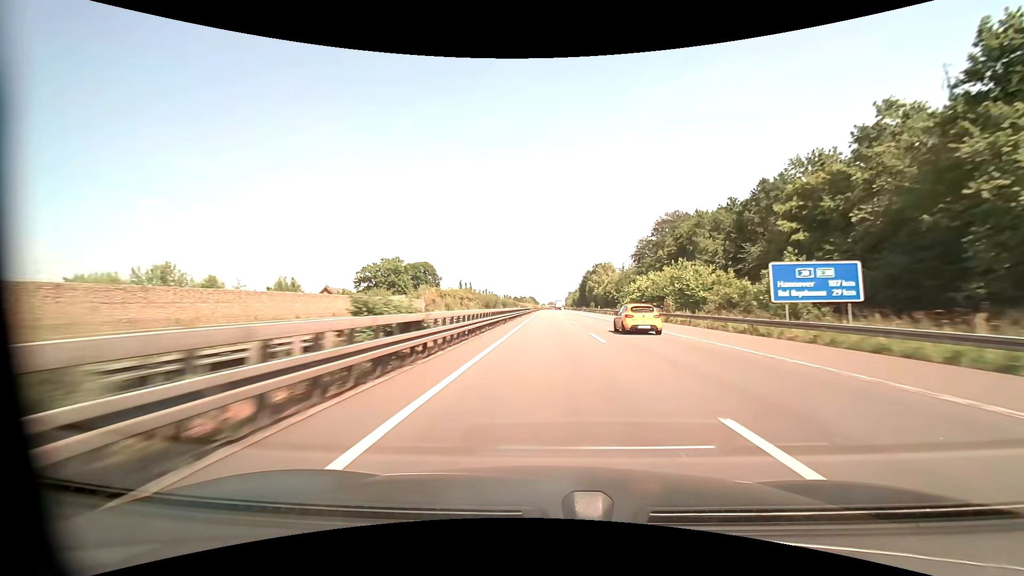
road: motorway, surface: asphalt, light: Day
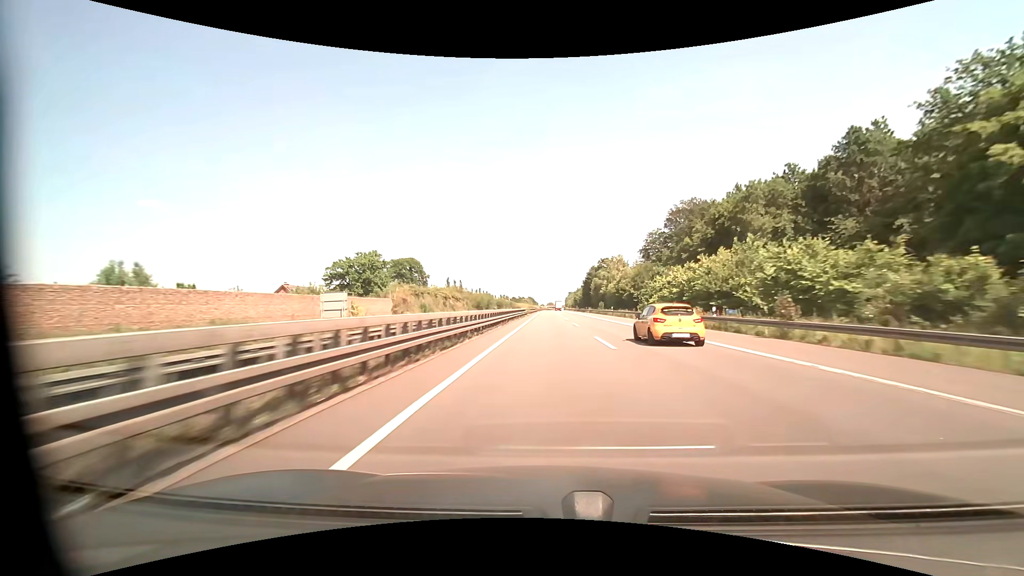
(0.0, +20.7) m; 0°
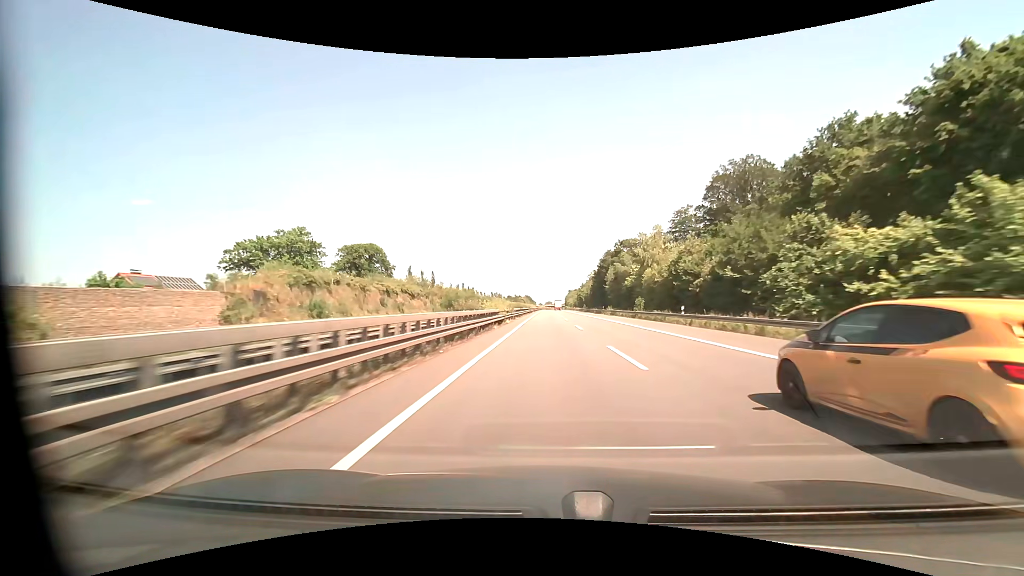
(+0.2, +41.4) m; 0°
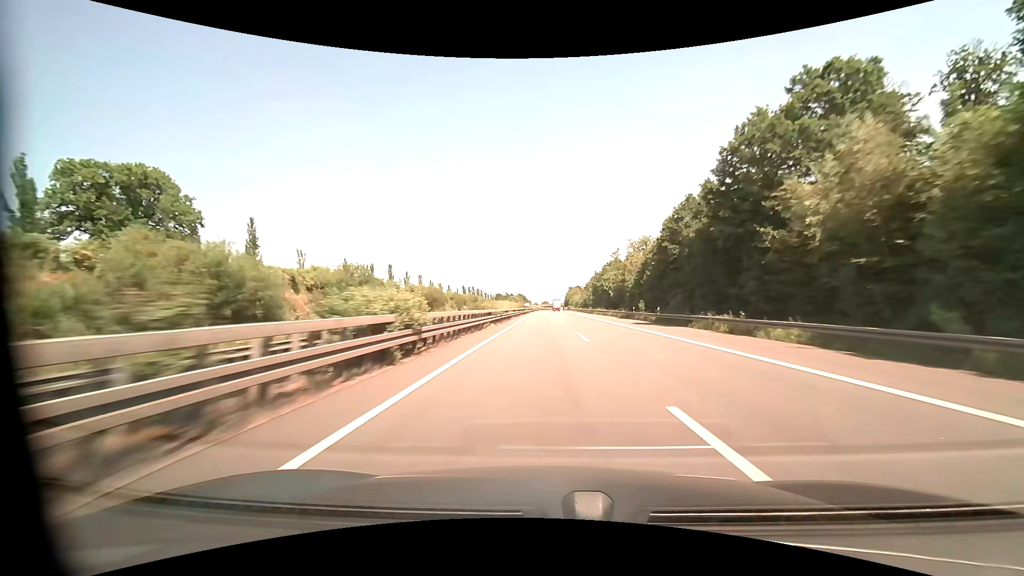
(+0.5, +82.9) m; 0°
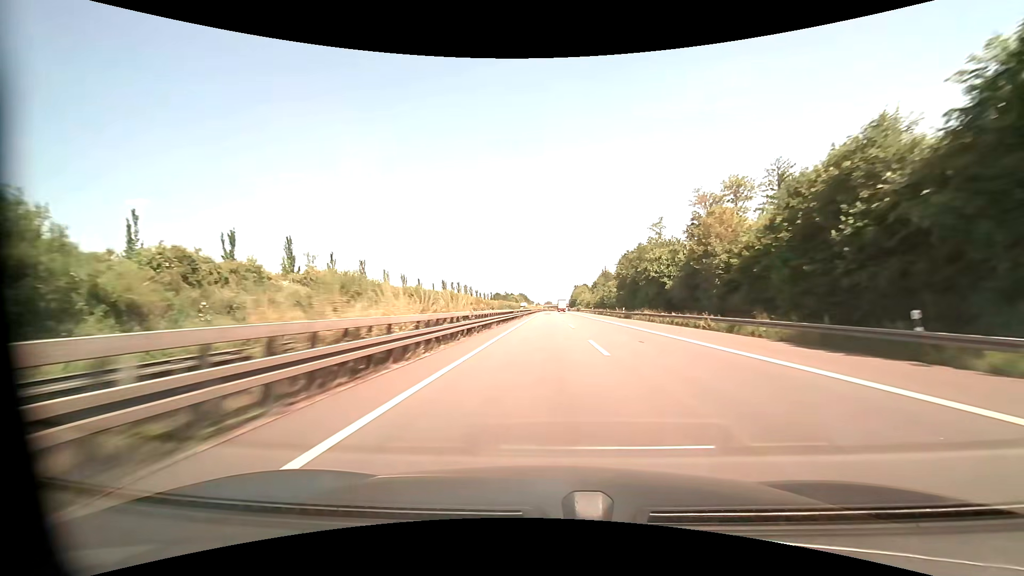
(-0.1, +41.5) m; 0°
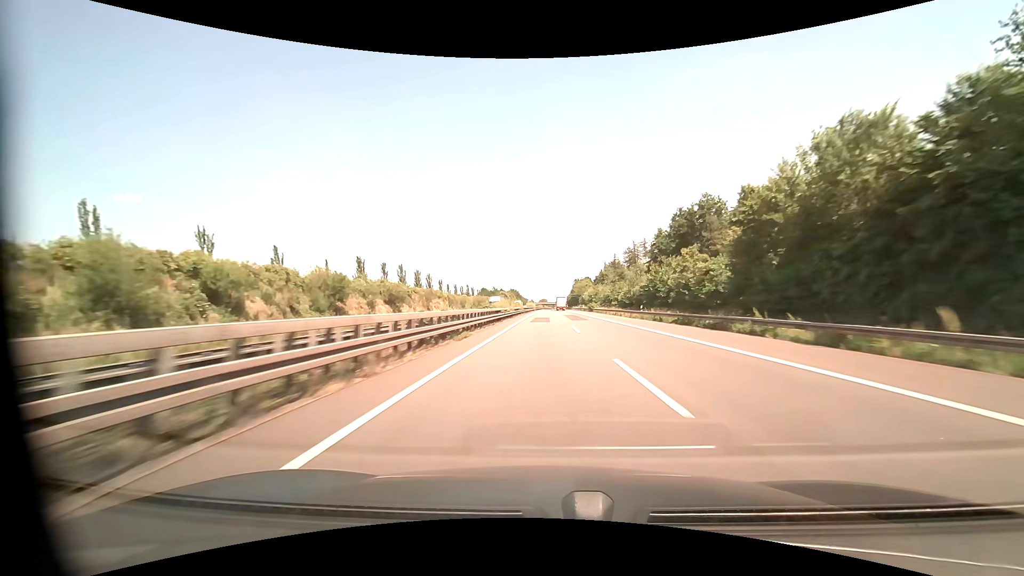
(+0.2, +62.2) m; 0°
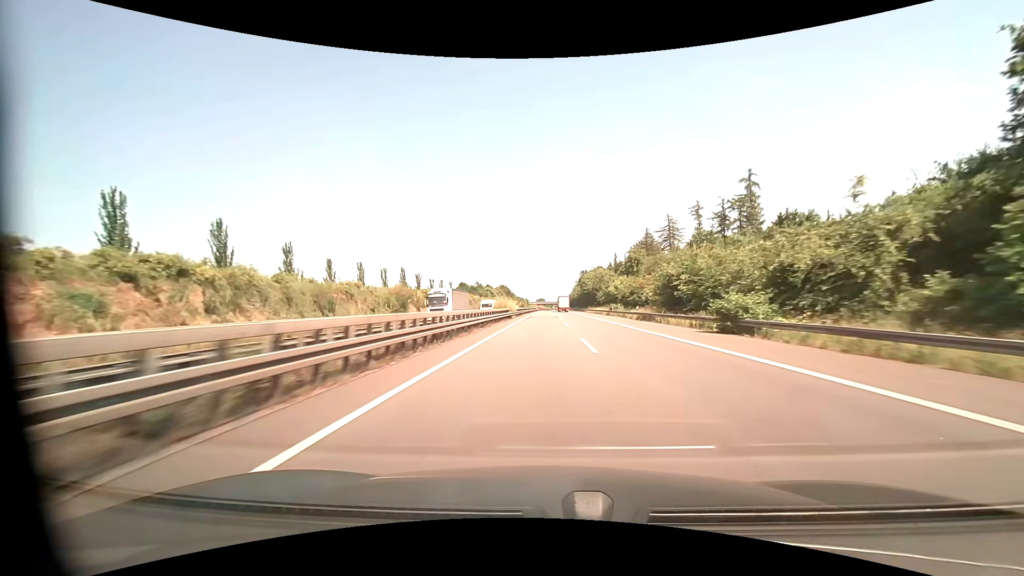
(+0.4, +82.8) m; 0°
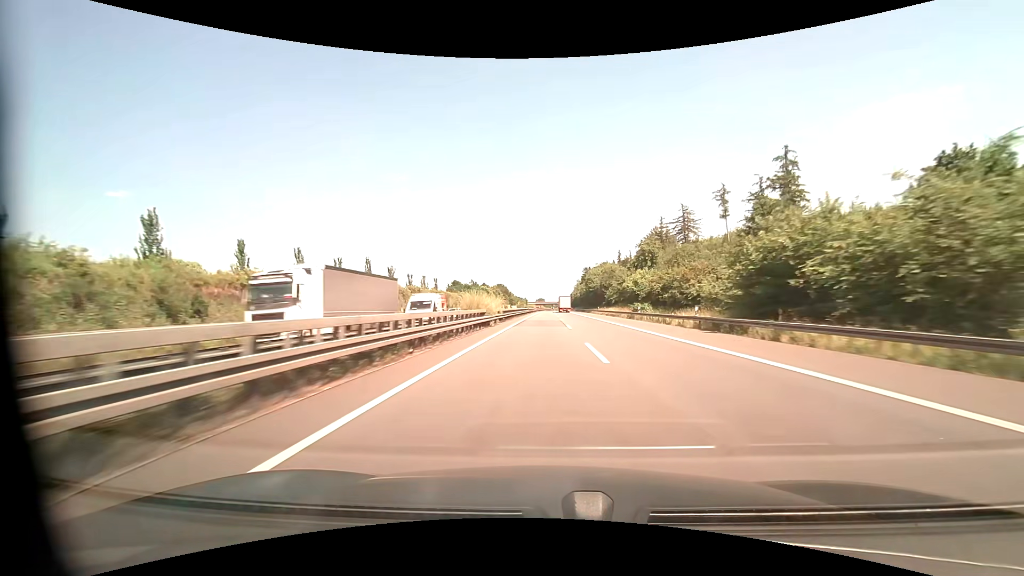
(0.0, +20.7) m; 0°
(0, +10) (0, +20) (0, +30) (0, +40) (0, +50) (0, +60) (0, +70) (0, +80) (0, +90) (0, +100) m
